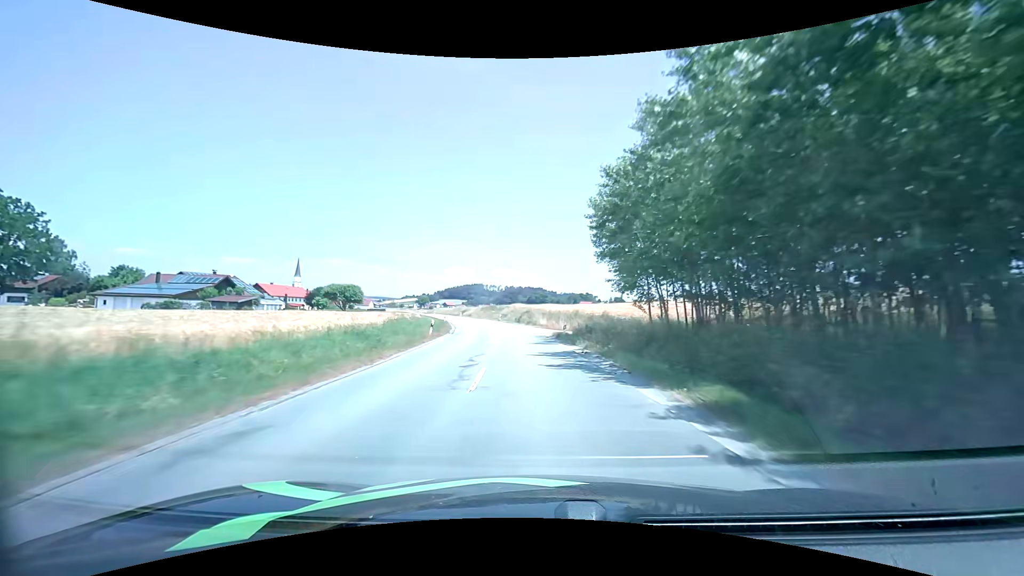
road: secondary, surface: asphalt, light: Day
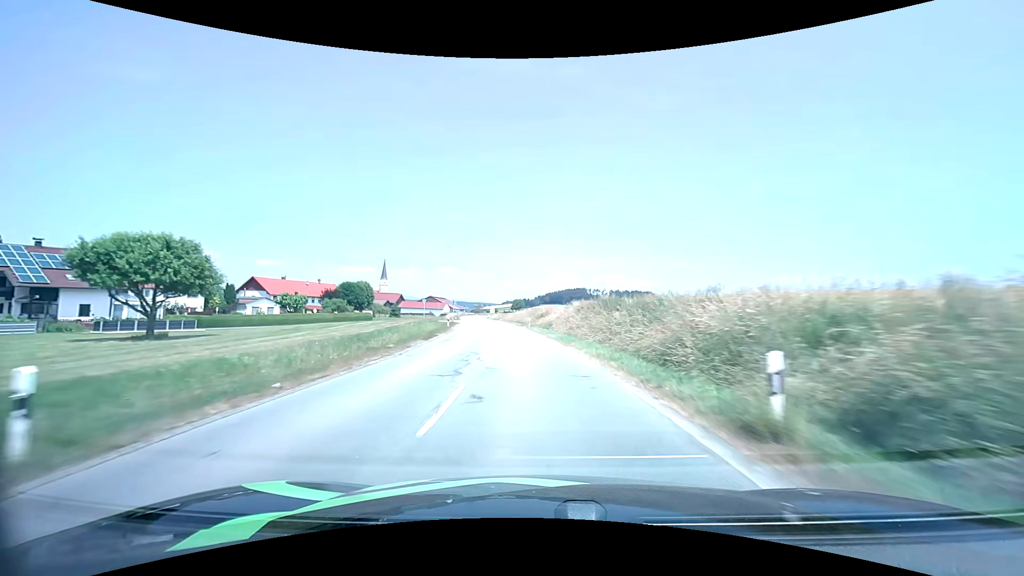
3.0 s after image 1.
(-6.3, +63.0) m; -12°
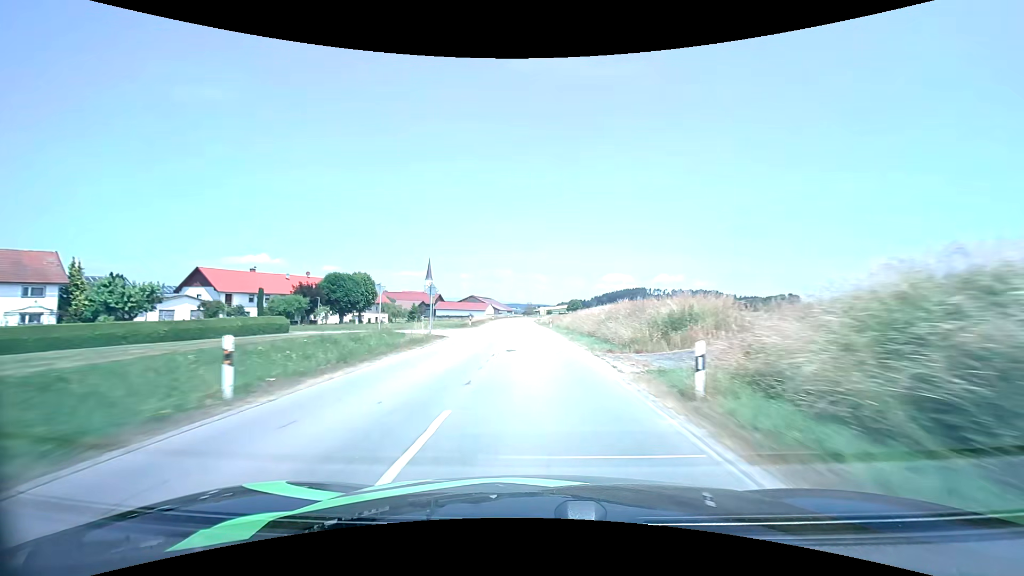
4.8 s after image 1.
(-2.3, +38.7) m; -6°
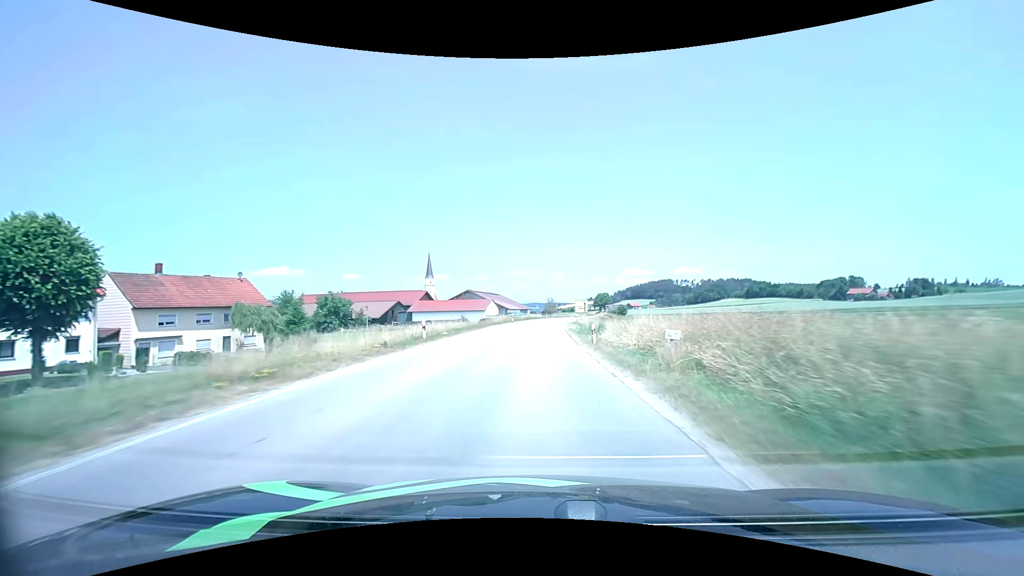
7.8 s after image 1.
(-1.8, +63.7) m; -2°
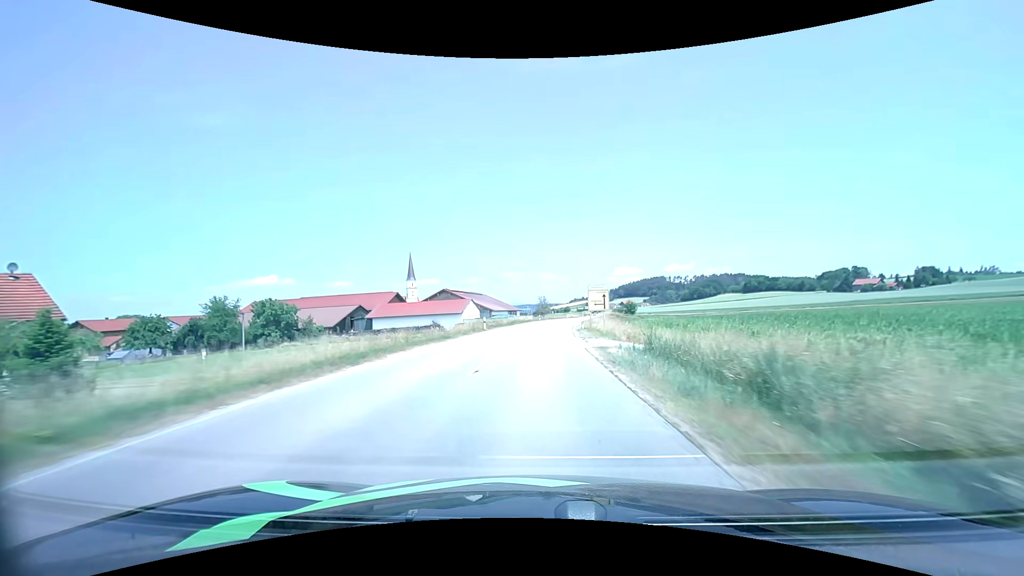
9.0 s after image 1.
(+0.2, +25.0) m; +1°
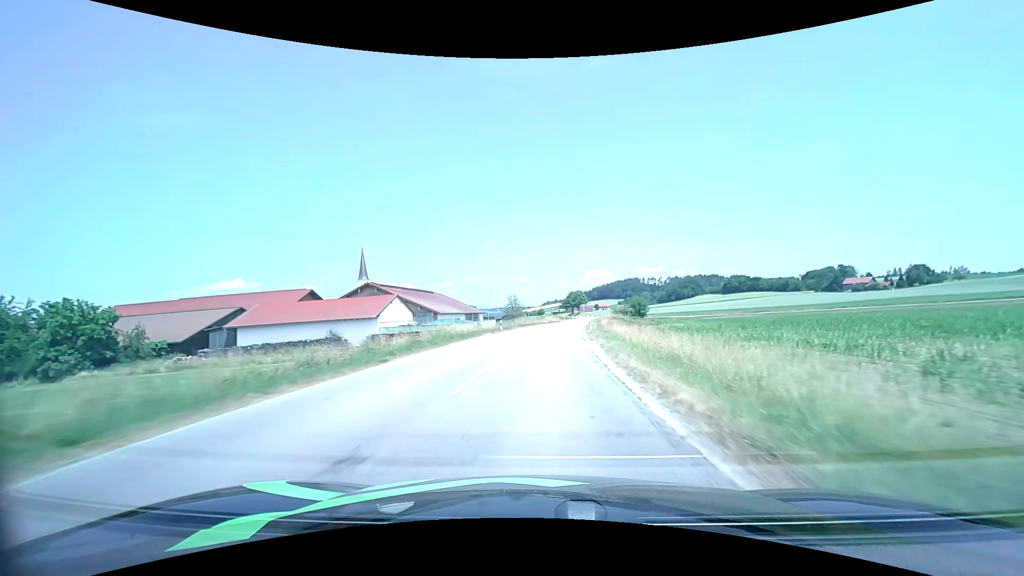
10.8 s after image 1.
(+0.9, +38.0) m; +3°
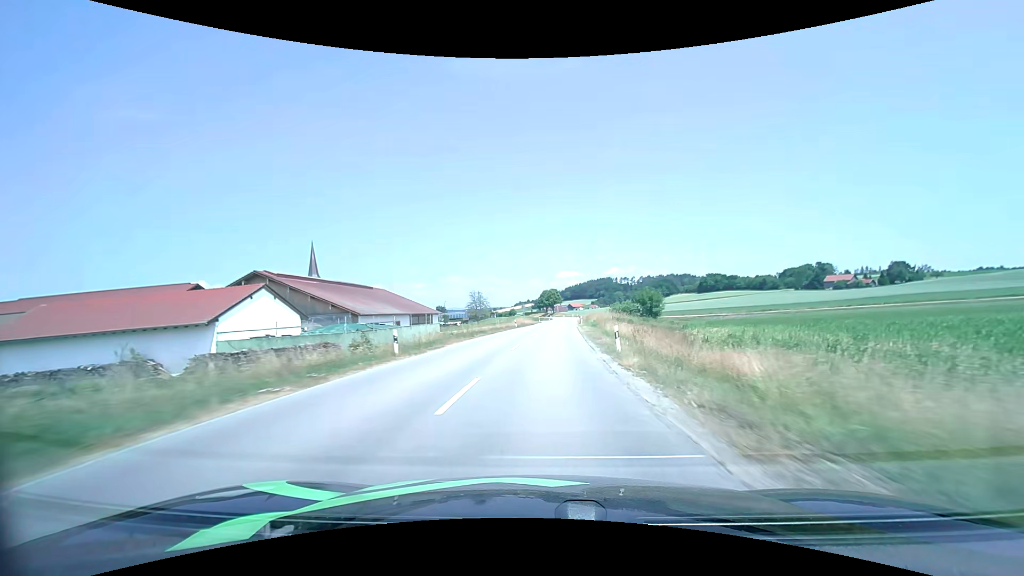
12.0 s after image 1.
(+0.7, +25.7) m; +3°
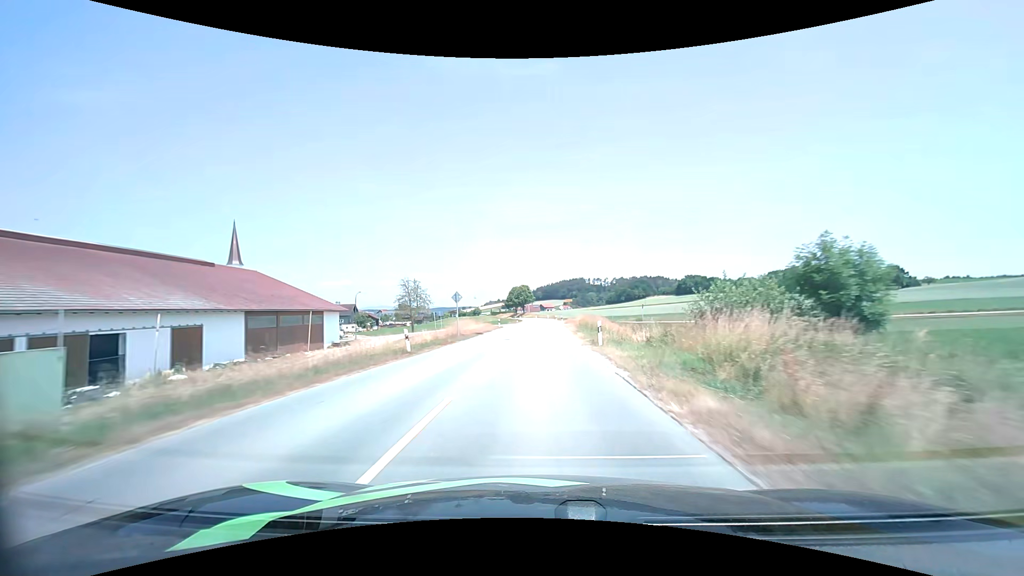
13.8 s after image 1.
(+1.3, +38.9) m; +3°
(0, +10) (0, +20) (0, +30) (0, +40) (0, +50) (0, +60) (+1, +70) (+1, +80) (+1, +90) (+1, +100) m
